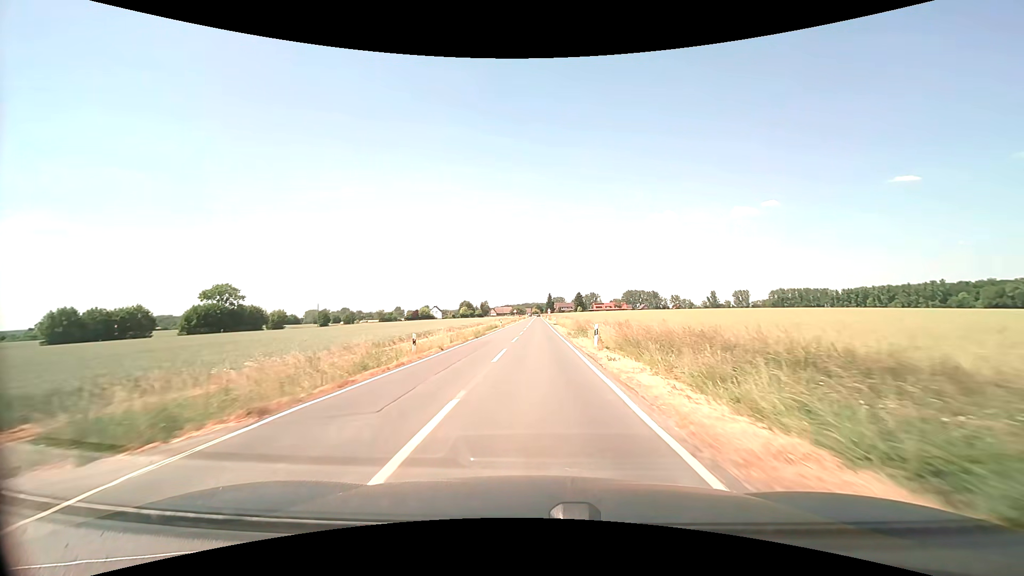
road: secondary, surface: asphalt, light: Day
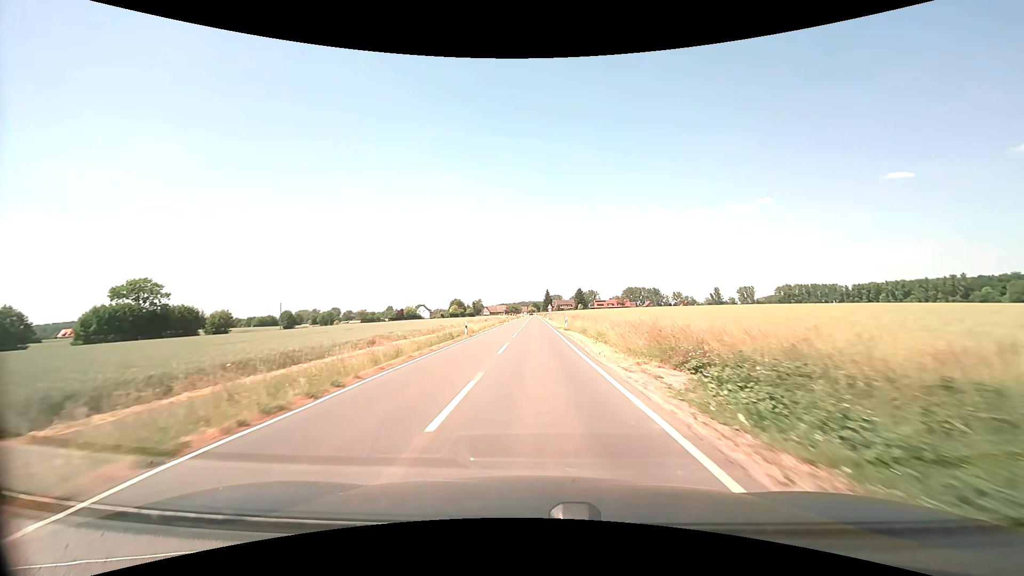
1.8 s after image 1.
(+0.1, +31.3) m; 0°
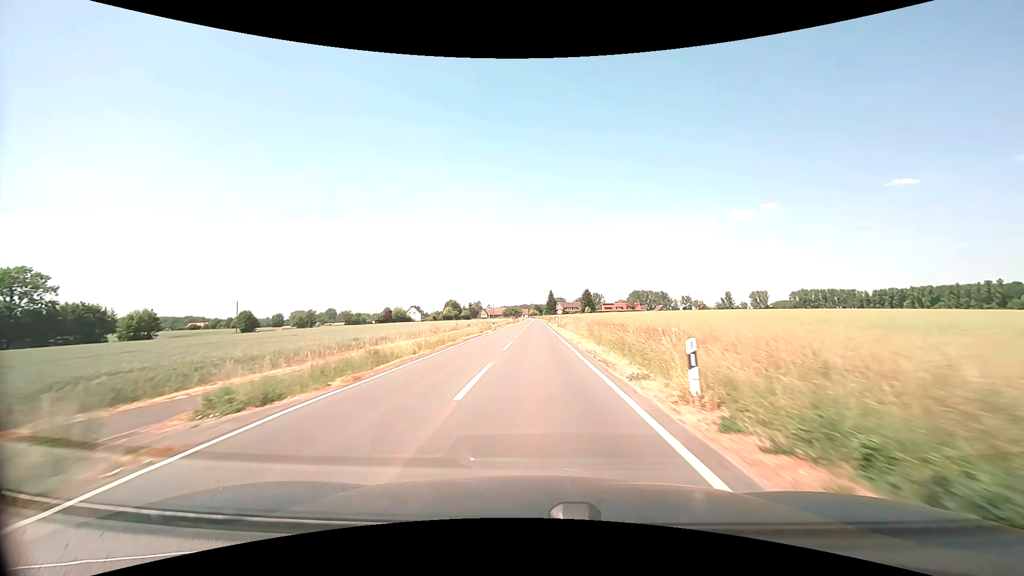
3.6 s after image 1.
(0.0, +31.7) m; 0°
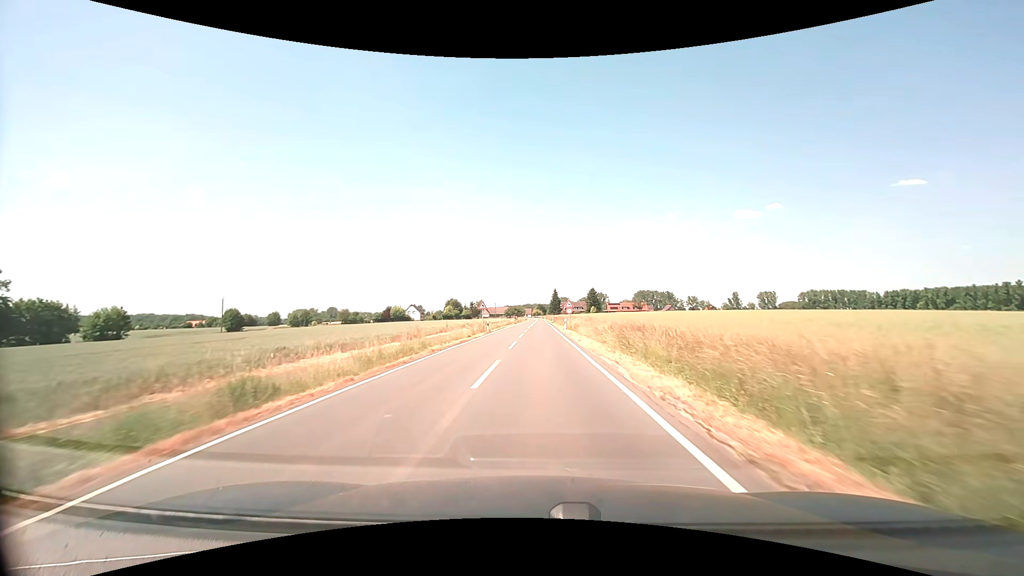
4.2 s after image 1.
(-0.1, +10.6) m; -1°
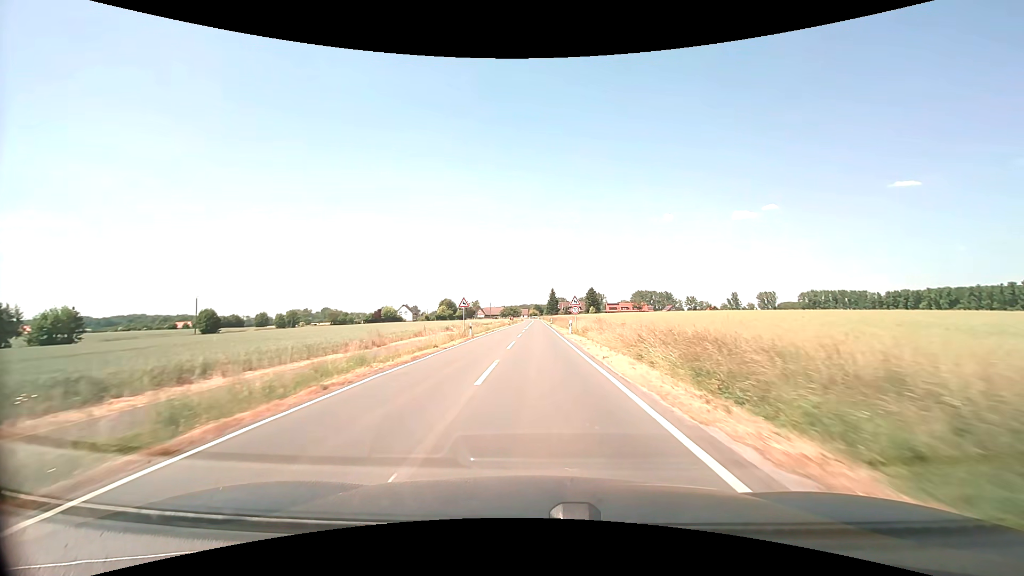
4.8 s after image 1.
(0.0, +10.7) m; 0°
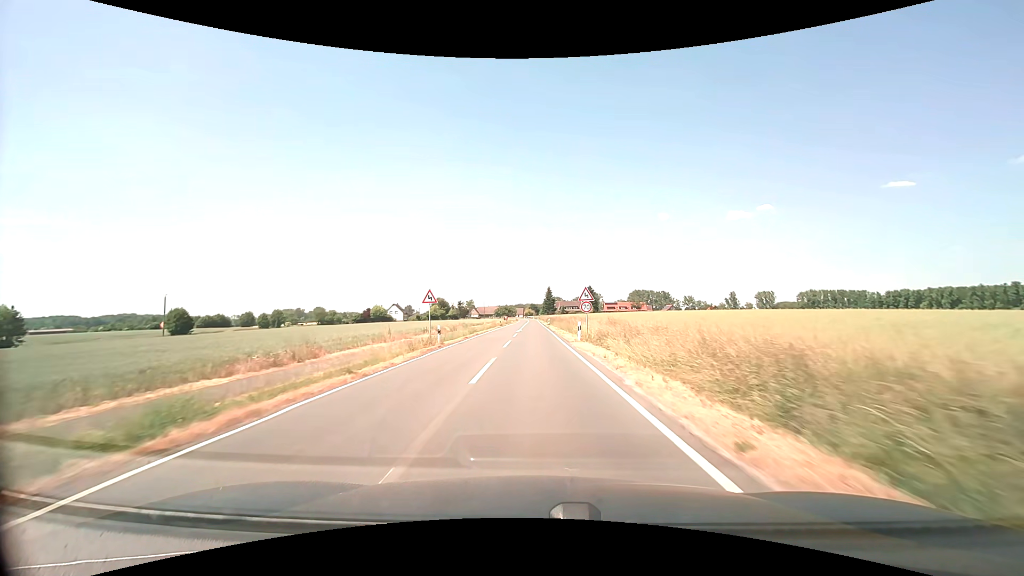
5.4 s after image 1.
(0.0, +10.7) m; 0°
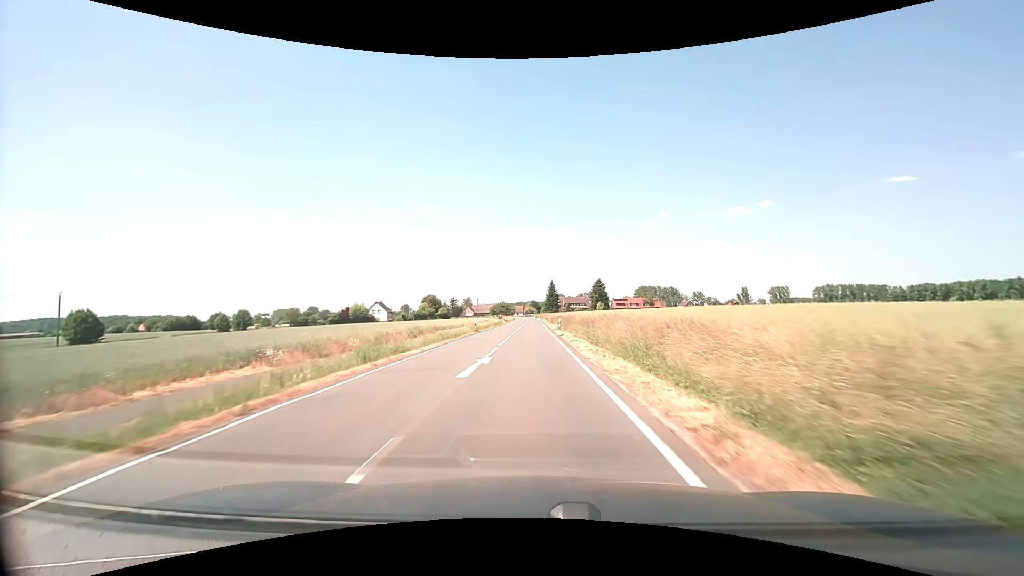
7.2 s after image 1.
(+0.2, +32.2) m; 0°
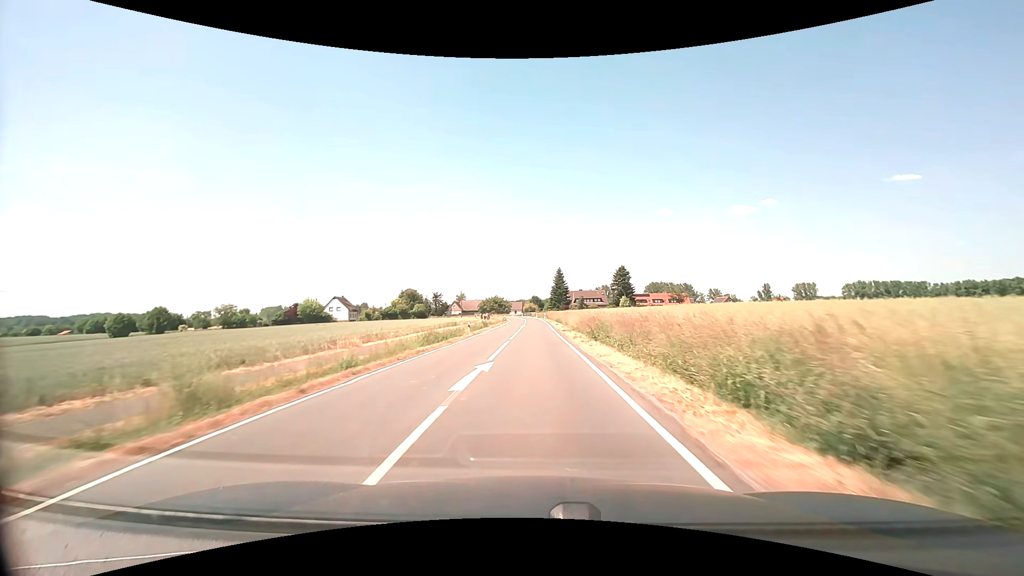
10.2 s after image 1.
(-0.3, +52.8) m; 0°
(0, +10) (0, +20) (0, +30) (0, +40) (0, +50) (0, +60) (0, +70) (0, +80) (0, +90) (-1, +100) m
